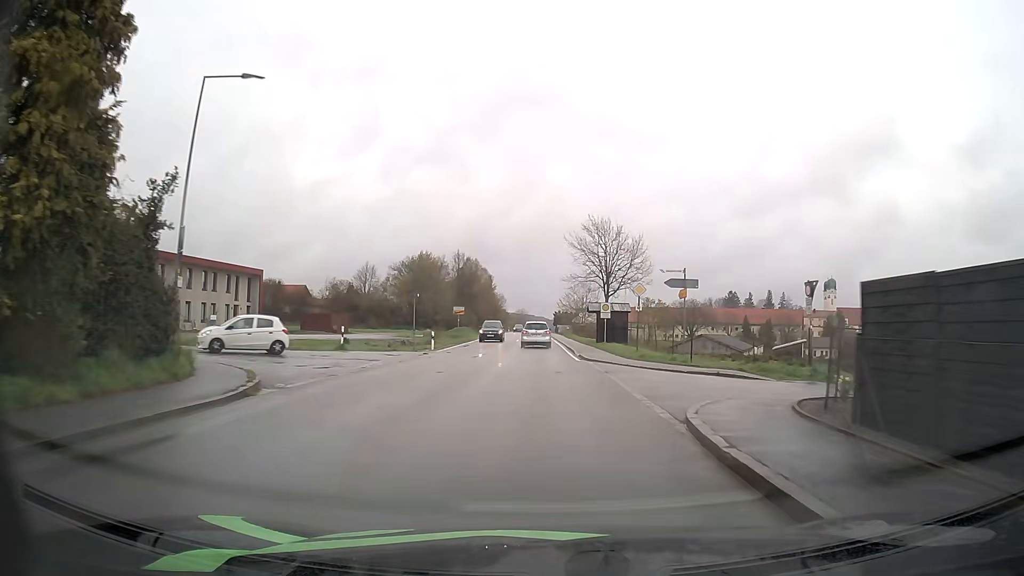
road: tertiary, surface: asphalt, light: Day
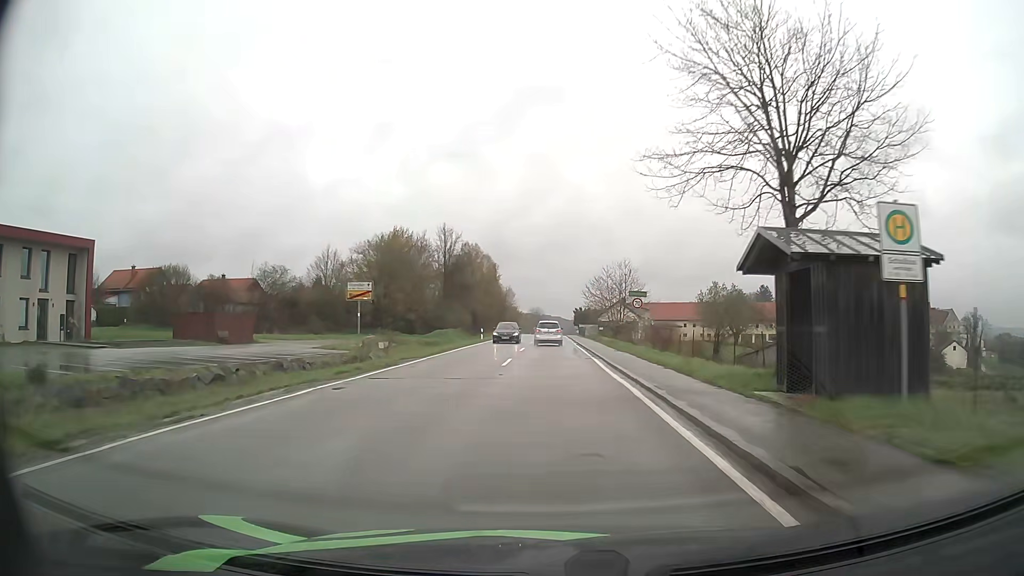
(-0.6, +33.6) m; -2°
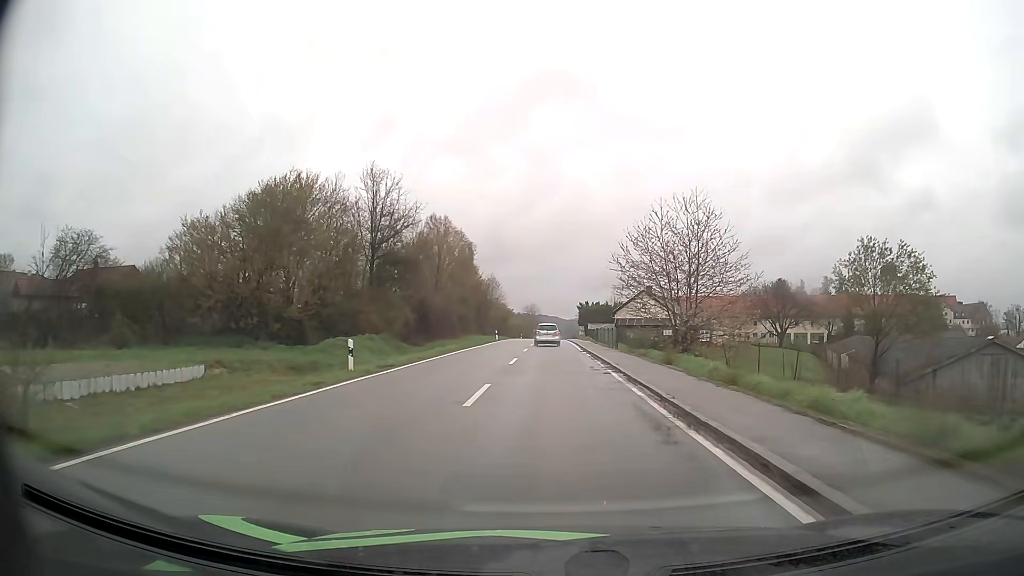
(+0.1, +36.3) m; 0°
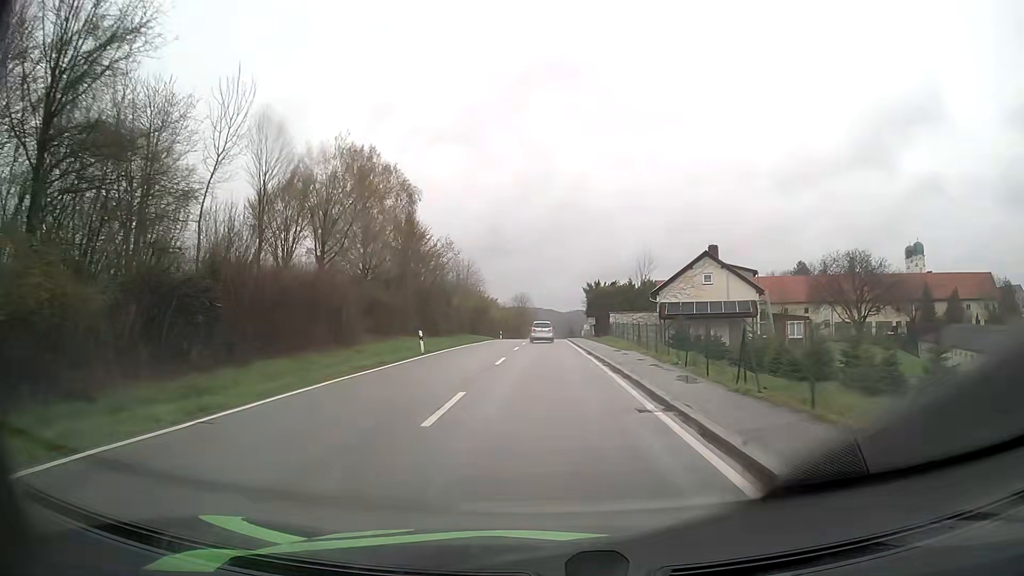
(+0.3, +38.9) m; 0°
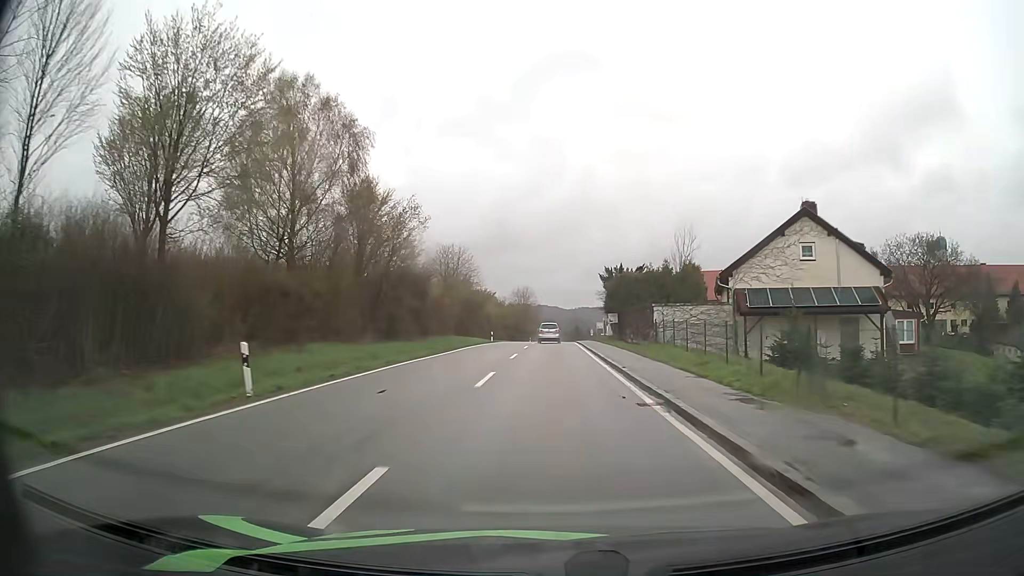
(-0.1, +19.1) m; 0°
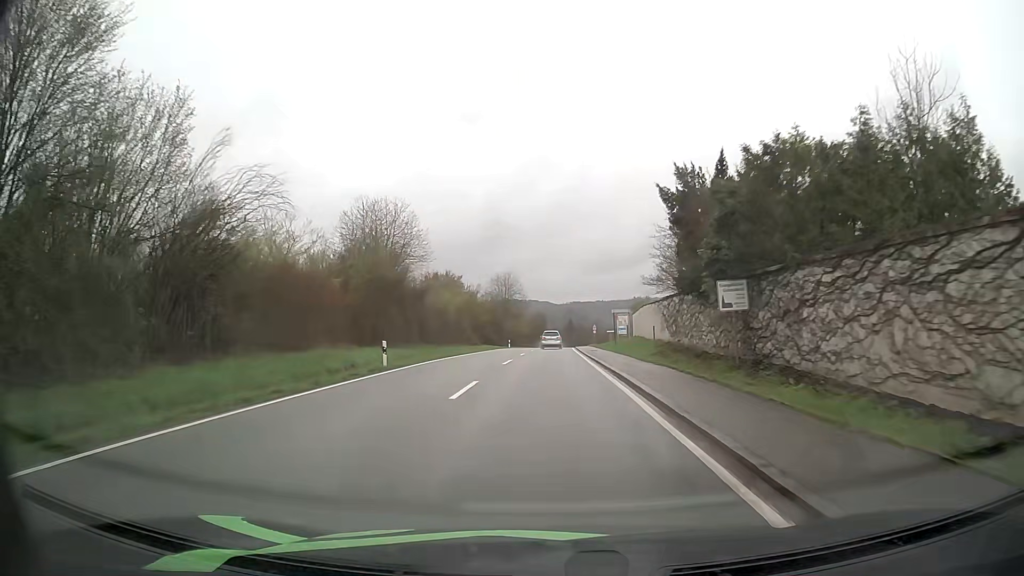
(+0.3, +37.8) m; +1°
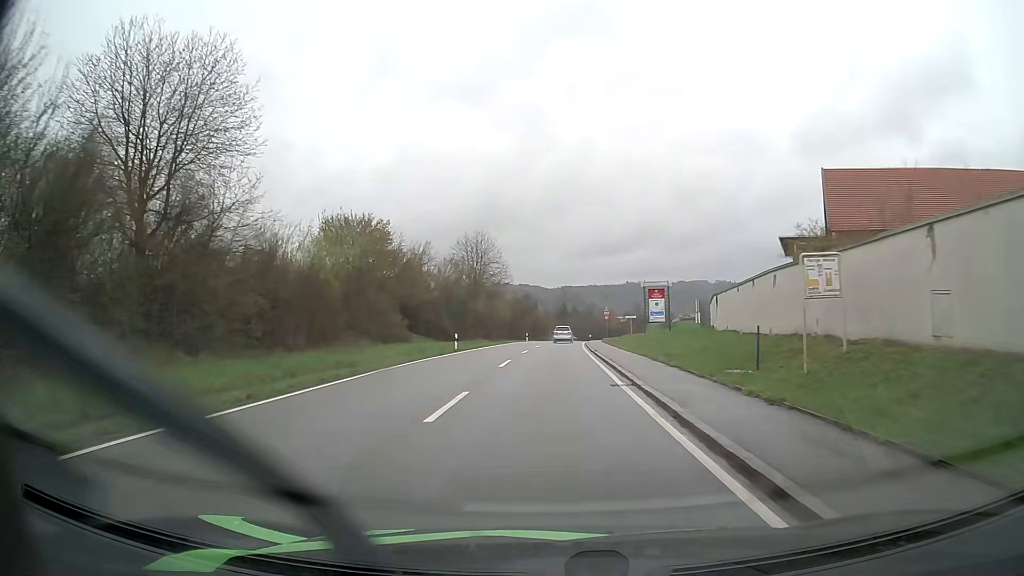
(0.0, +39.7) m; +1°
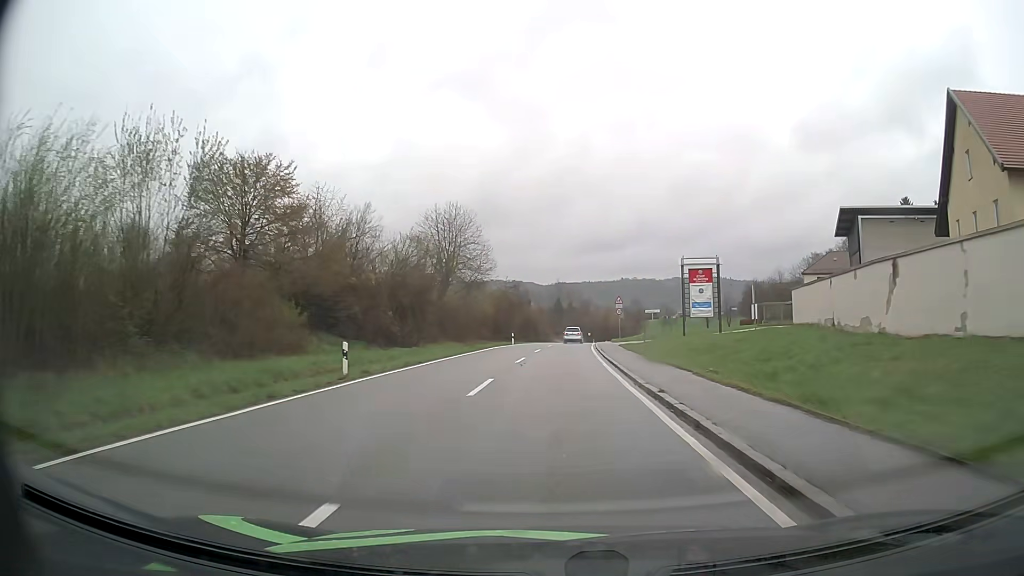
(+0.1, +20.4) m; 0°
(0, +10) (0, +20) (0, +30) (+1, +40) (+1, +50) (+2, +60) (+3, +70) (+3, +80) (+4, +90) (+6, +100) m
